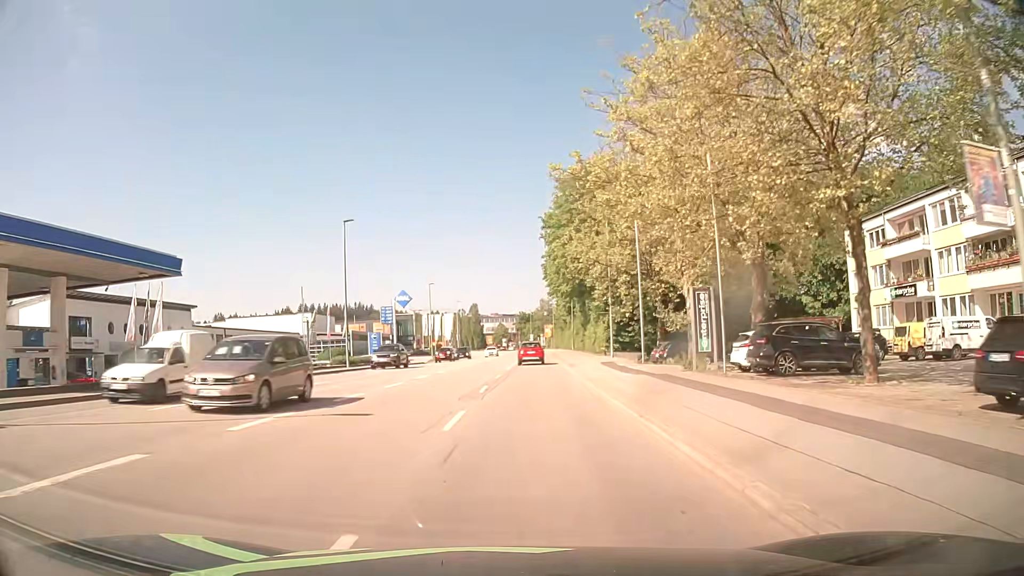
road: tertiary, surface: asphalt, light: Day
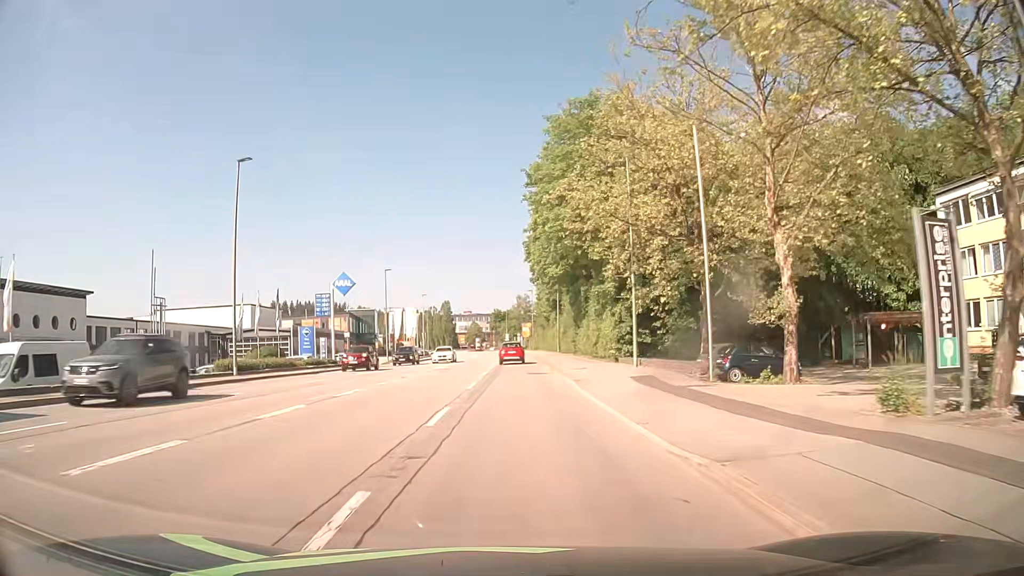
(+0.3, +16.1) m; +3°
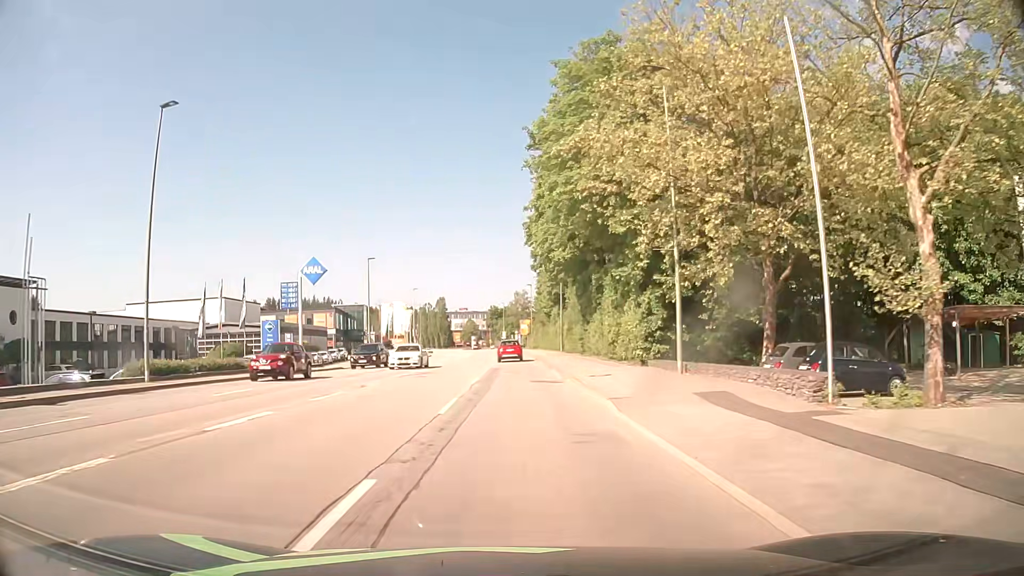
(0.0, +8.1) m; 0°
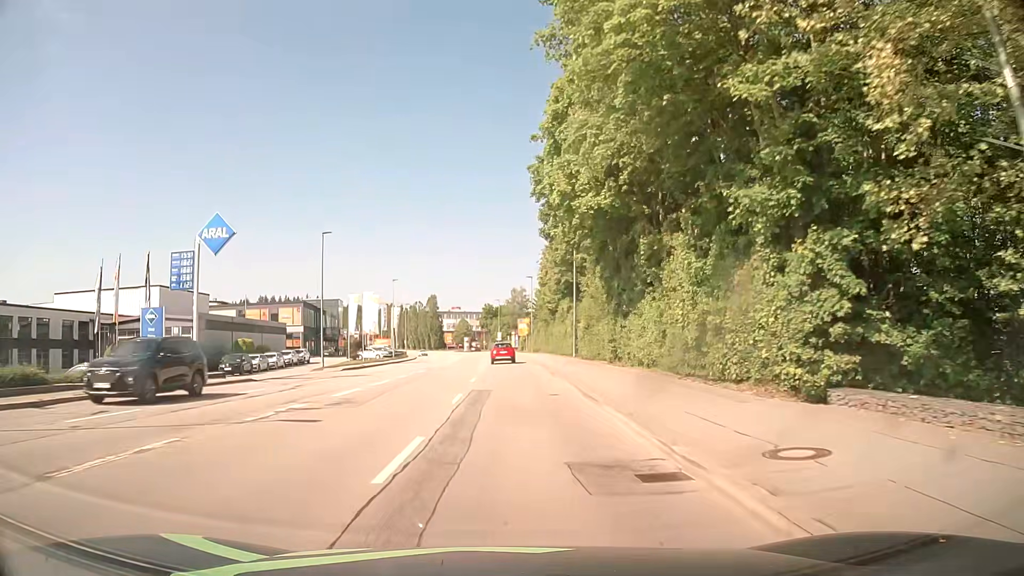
(0.0, +16.1) m; 0°
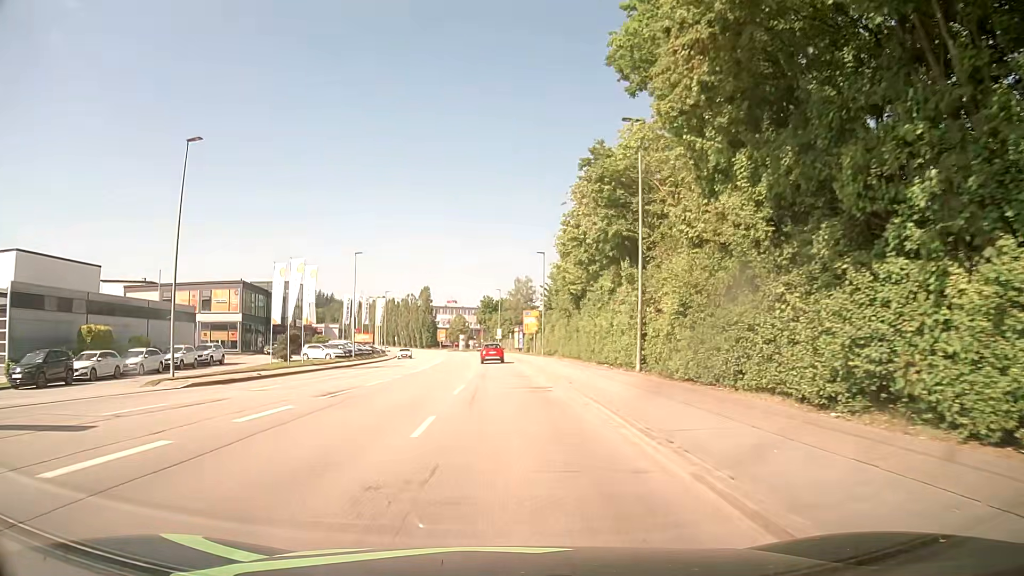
(+0.2, +24.2) m; 0°
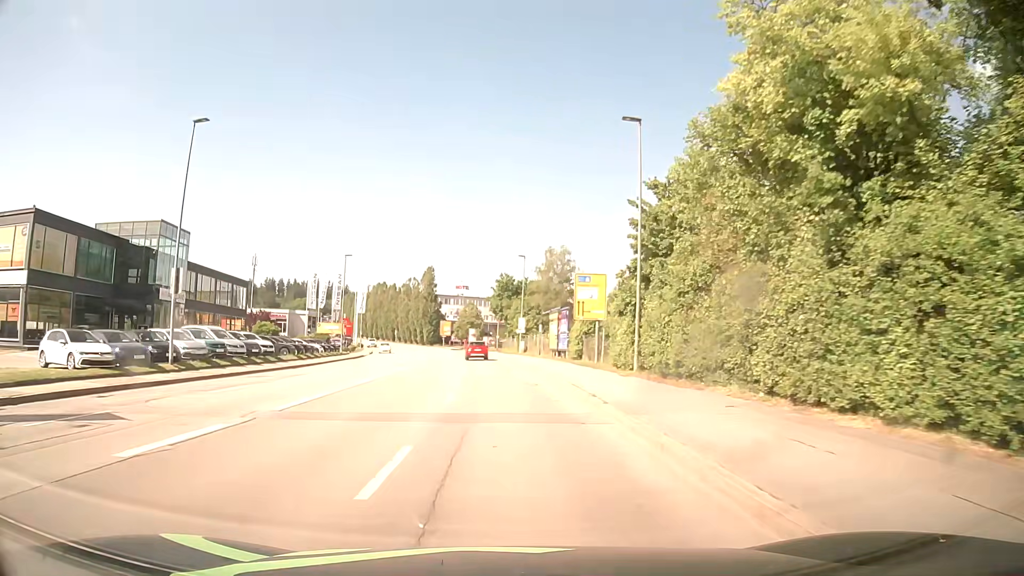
(-0.4, +40.3) m; -1°
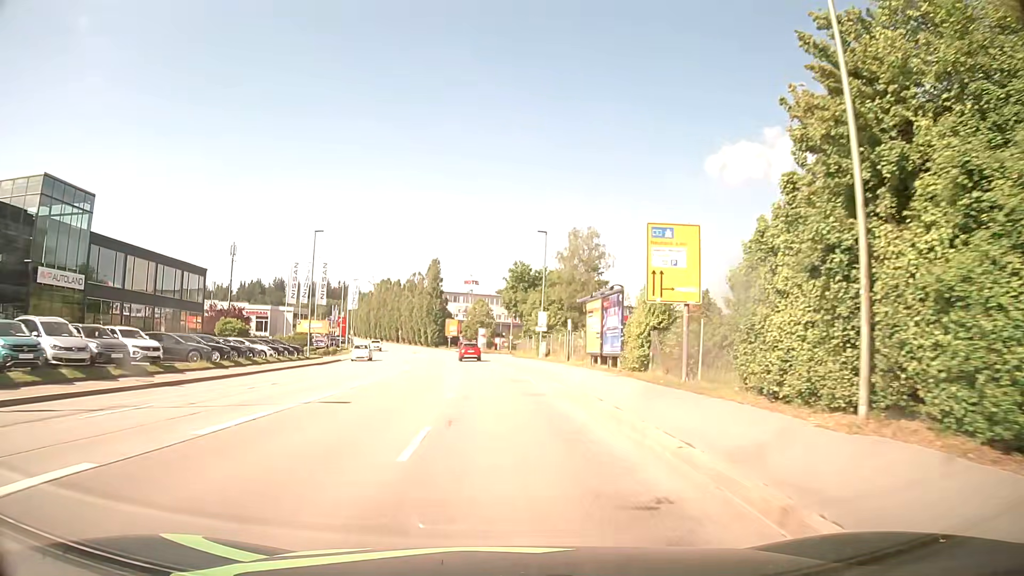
(-0.2, +16.2) m; -1°
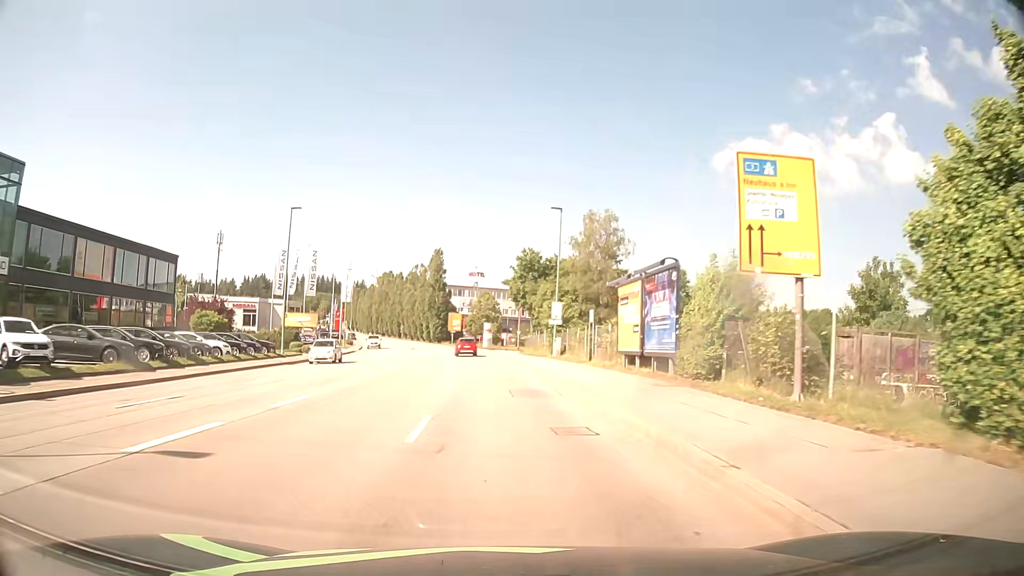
(-0.1, +8.1) m; -1°
(0, +10) (0, +20) (-1, +30) (-1, +40) (-2, +50) (-3, +60) (-4, +70) (-6, +80) (-7, +90) (-9, +99) m
